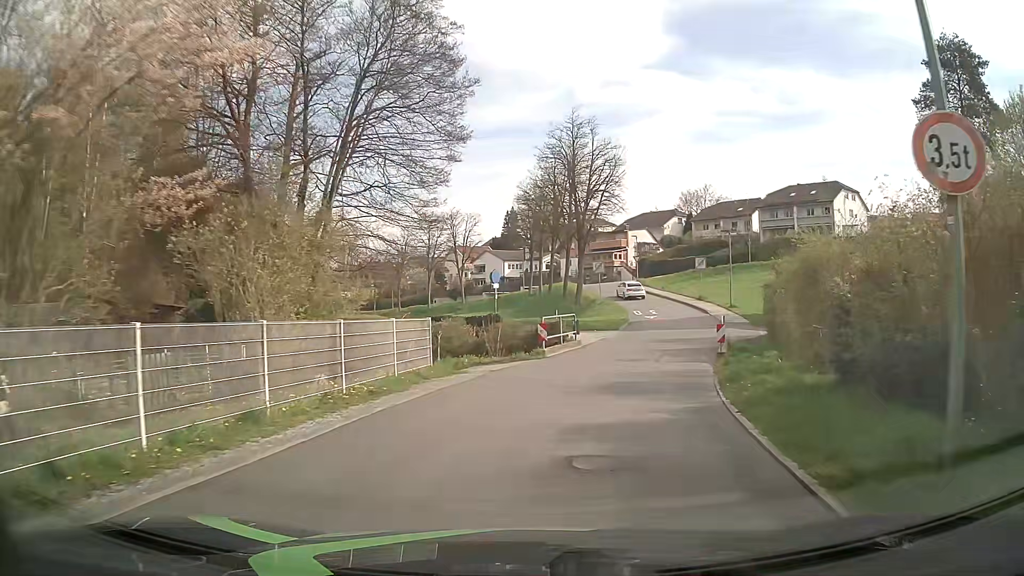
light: Day
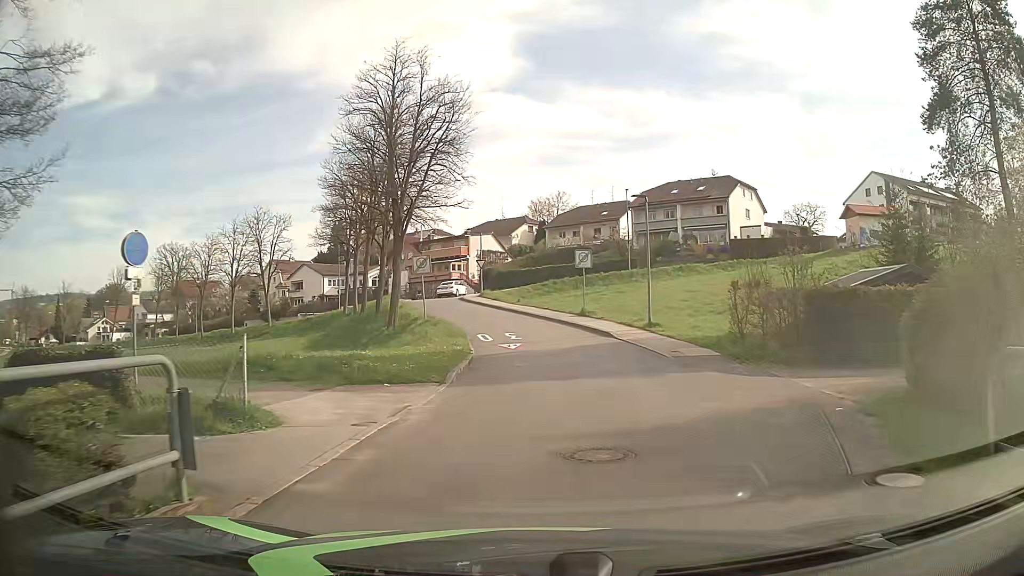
(+2.2, +18.9) m; +13°
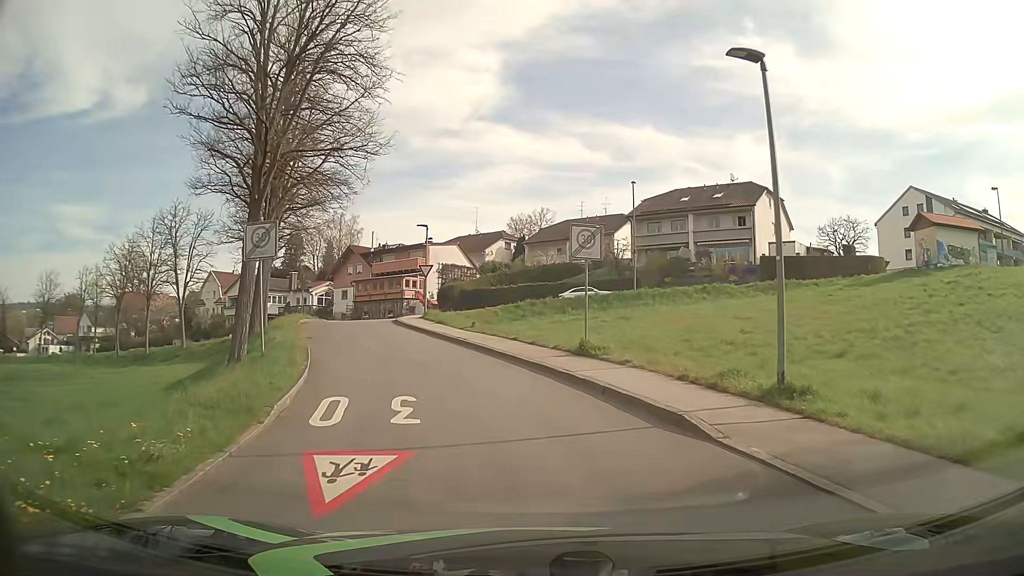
(+0.8, +16.8) m; +2°
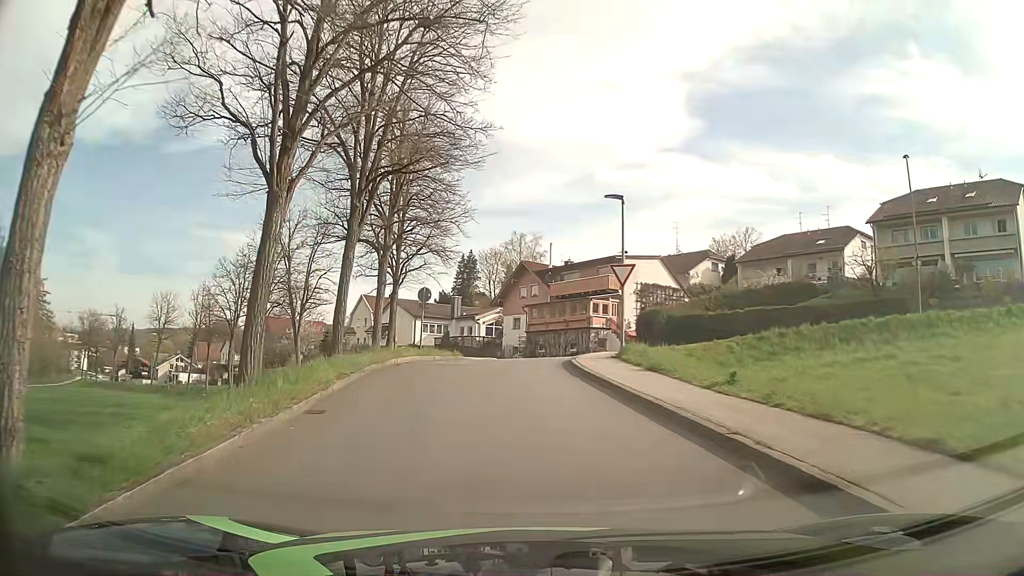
(-2.0, +16.0) m; -16°
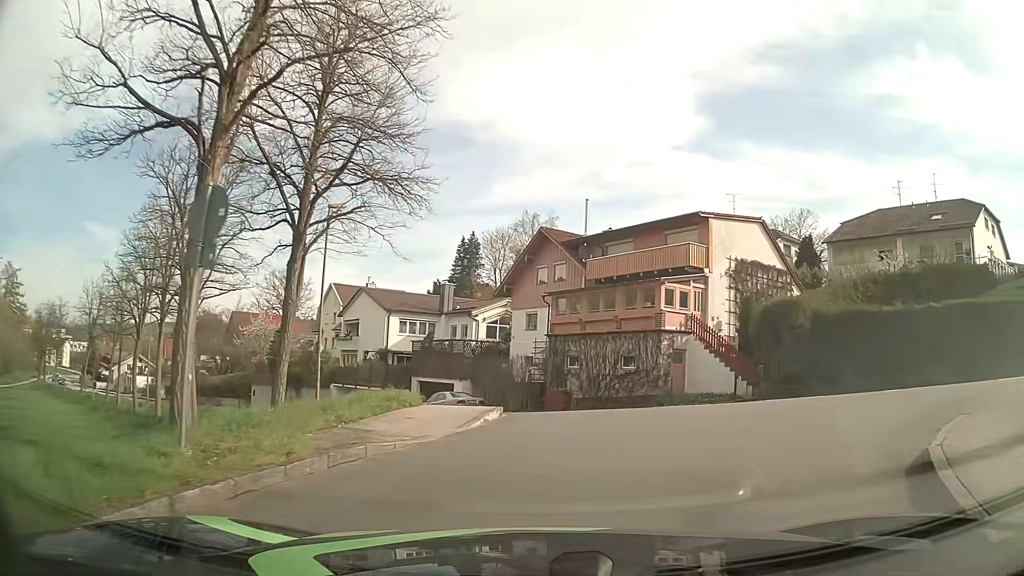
(-1.0, +20.0) m; 0°
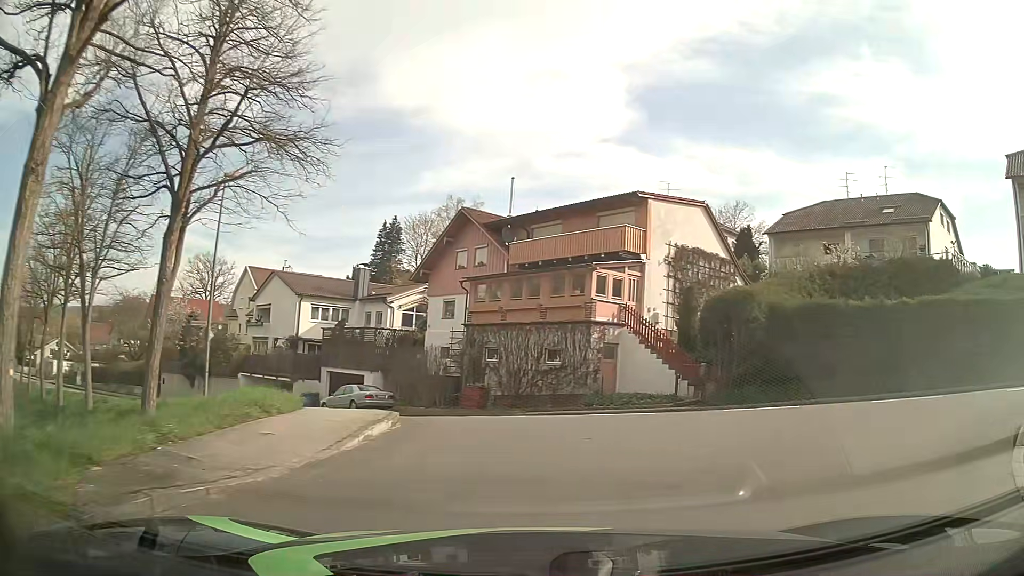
(+0.1, +3.0) m; +7°
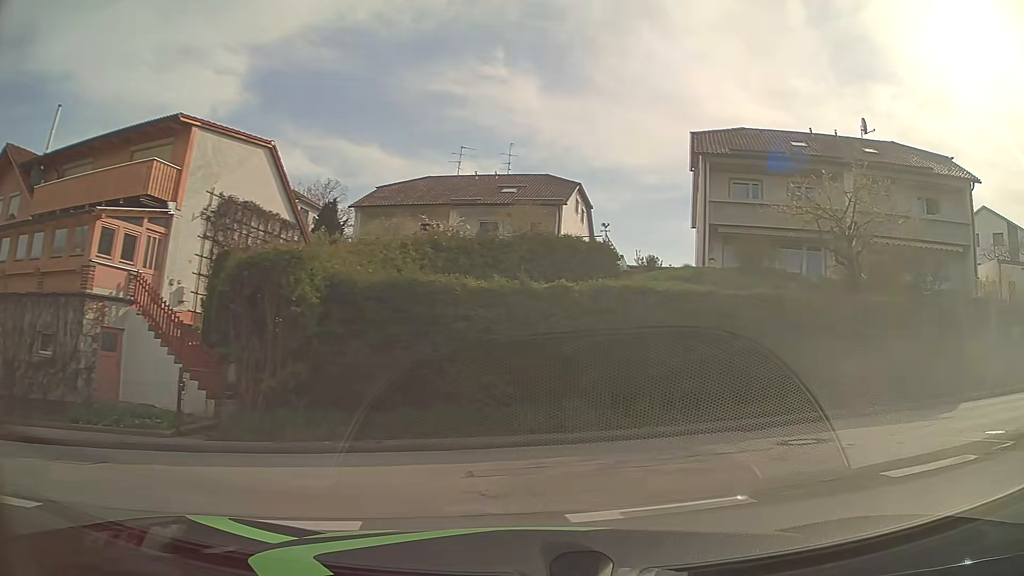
(+2.2, +8.0) m; +34°
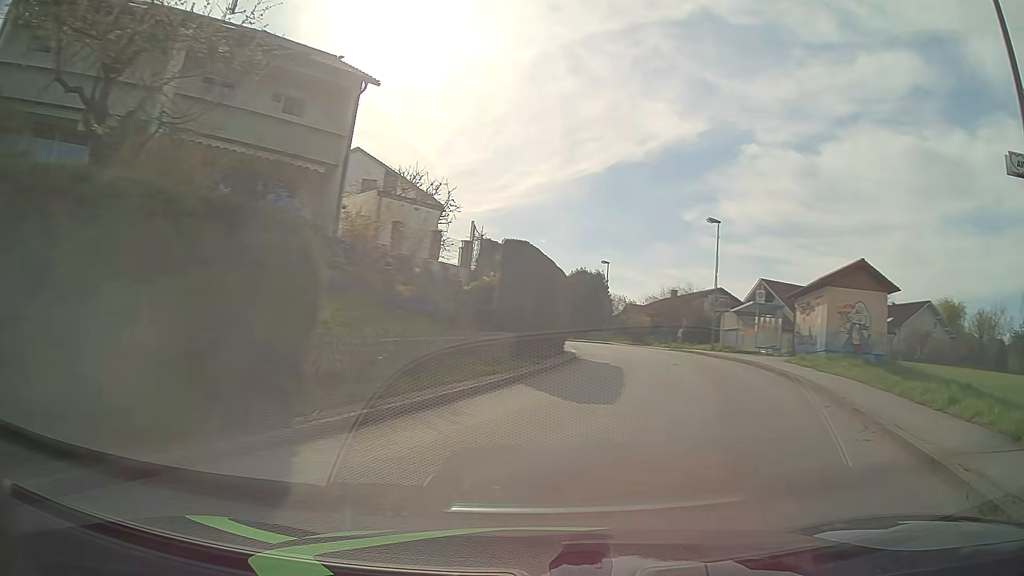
(+4.7, +9.3) m; +59°
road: unclassified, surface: asphalt
(+2, +10) (+5, +19) (+7, +29) (+8, +39) (+7, +49) (+6, +59) (+4, +69) (+1, +78) (-2, +88) (-4, +98) m
